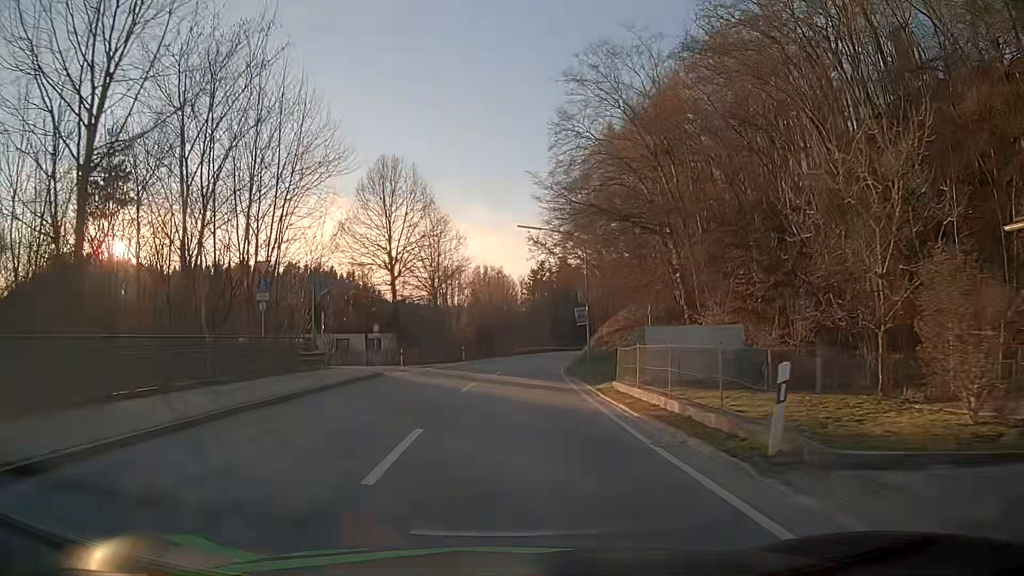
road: secondary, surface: asphalt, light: Day
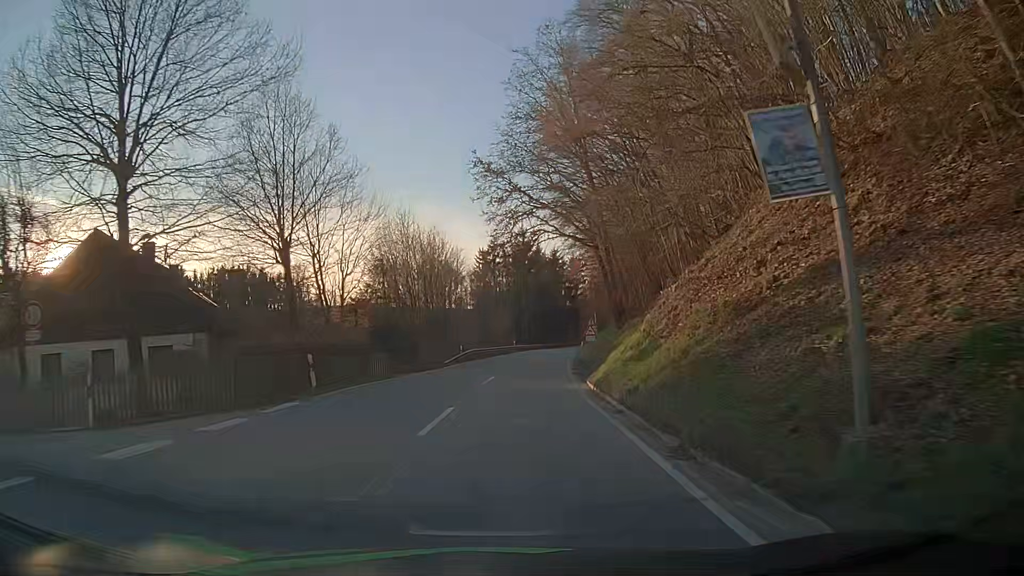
(+0.7, +31.0) m; +4°
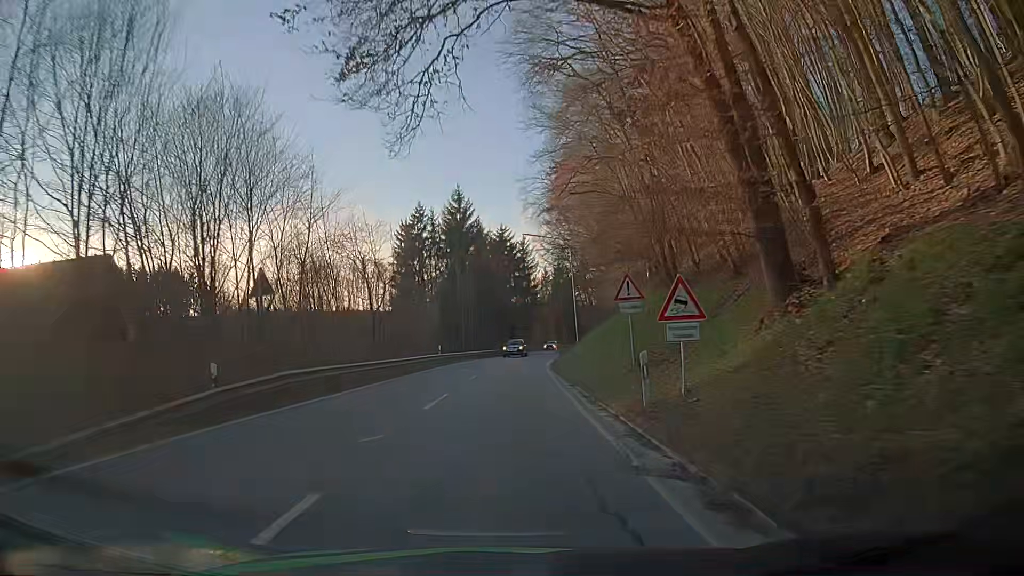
(+1.5, +31.8) m; +5°
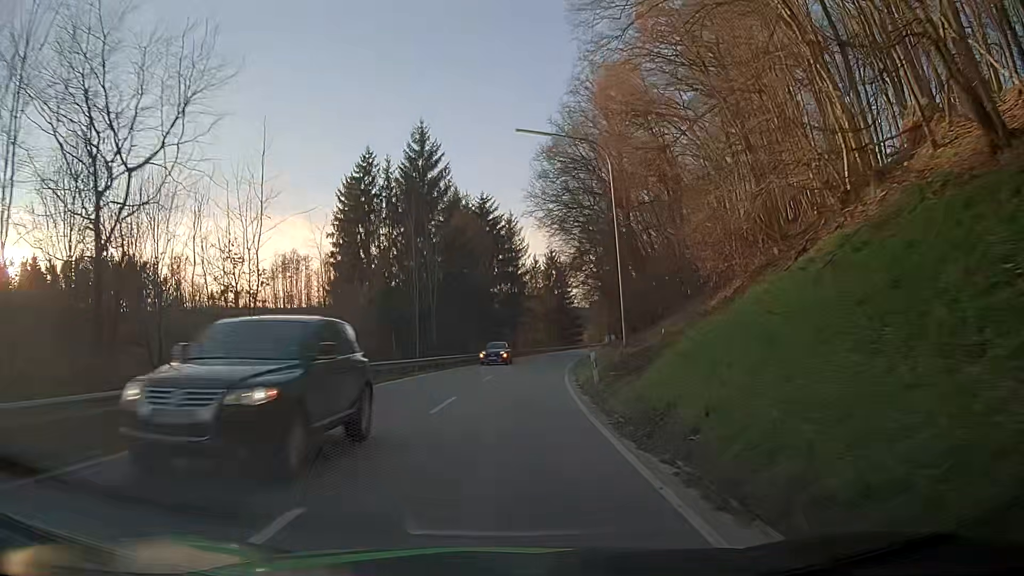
(+0.2, +24.5) m; +1°
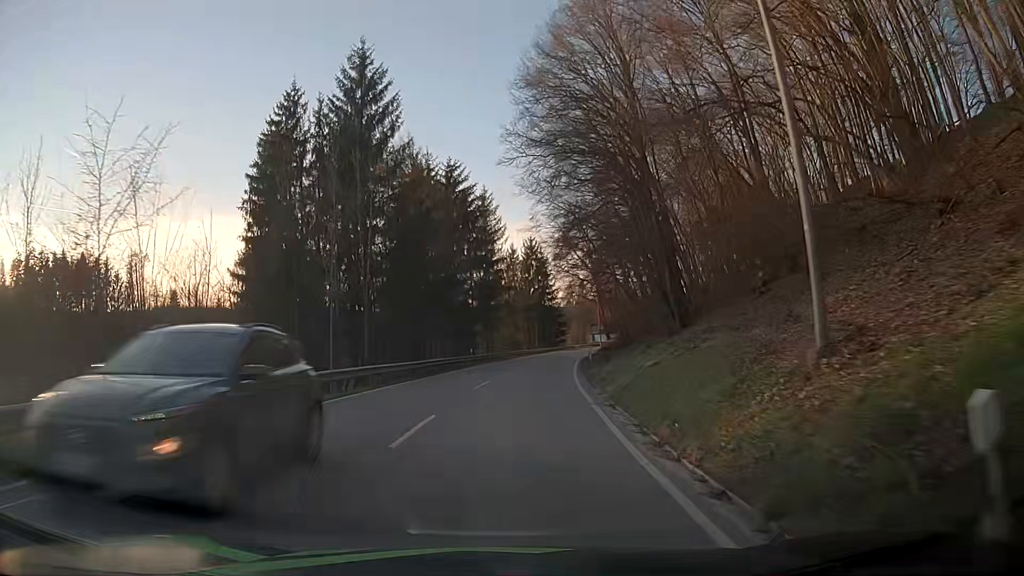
(+0.3, +16.6) m; +2°
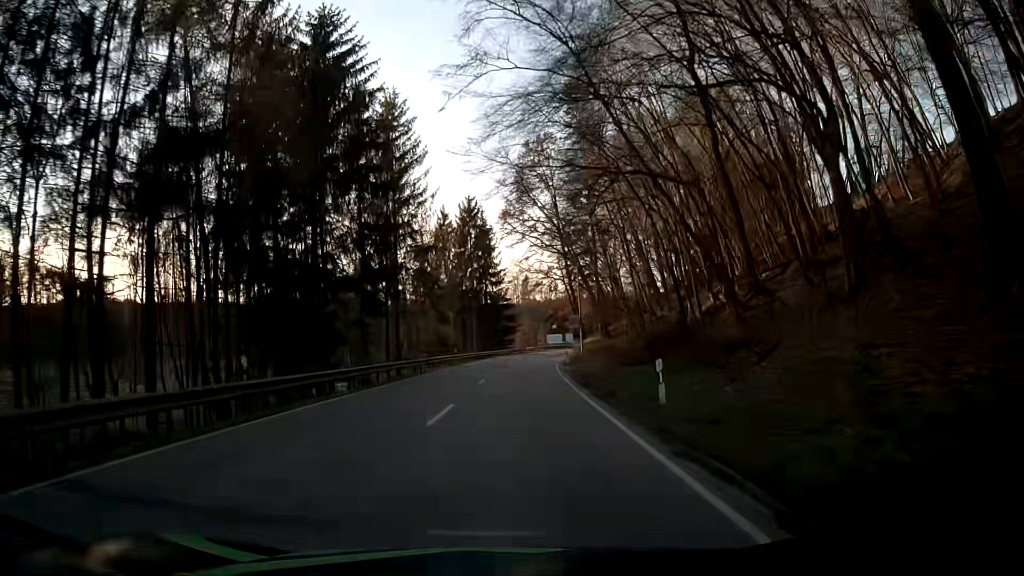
(+1.8, +33.6) m; +5°
(0, +10) (0, +20) (+1, +30) (+2, +40) (+2, +50) (+3, +60) (+4, +70) (+6, +80) (+8, +89) (+11, +99) m
